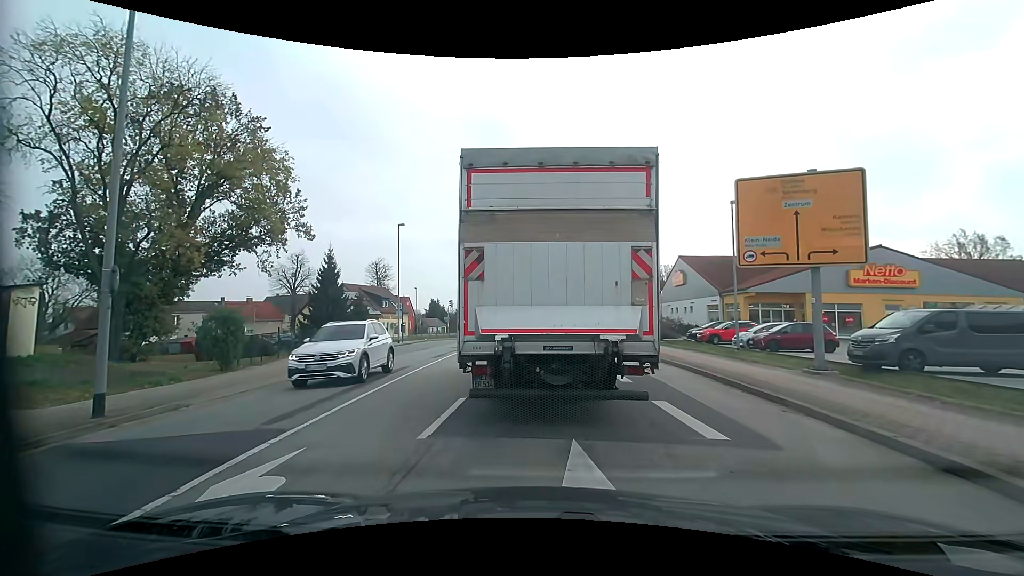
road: primary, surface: asphalt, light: Day
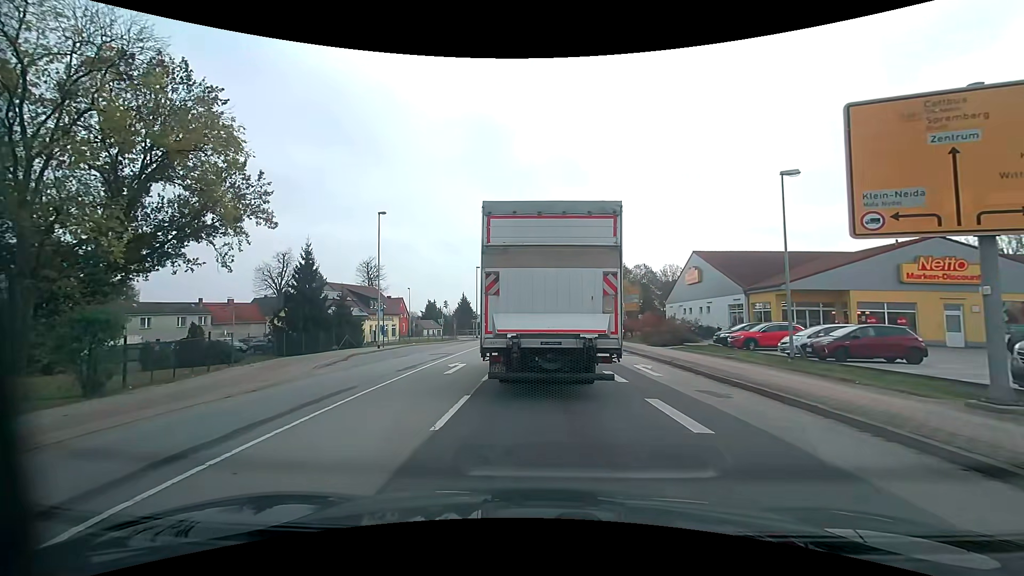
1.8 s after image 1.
(-0.1, +6.0) m; -1°
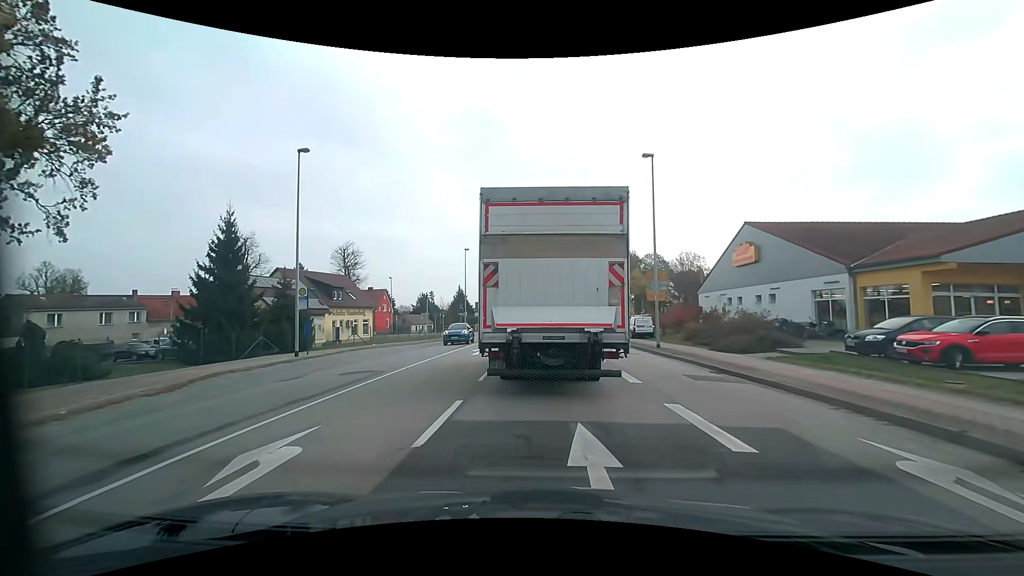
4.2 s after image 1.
(0.0, +13.5) m; 0°
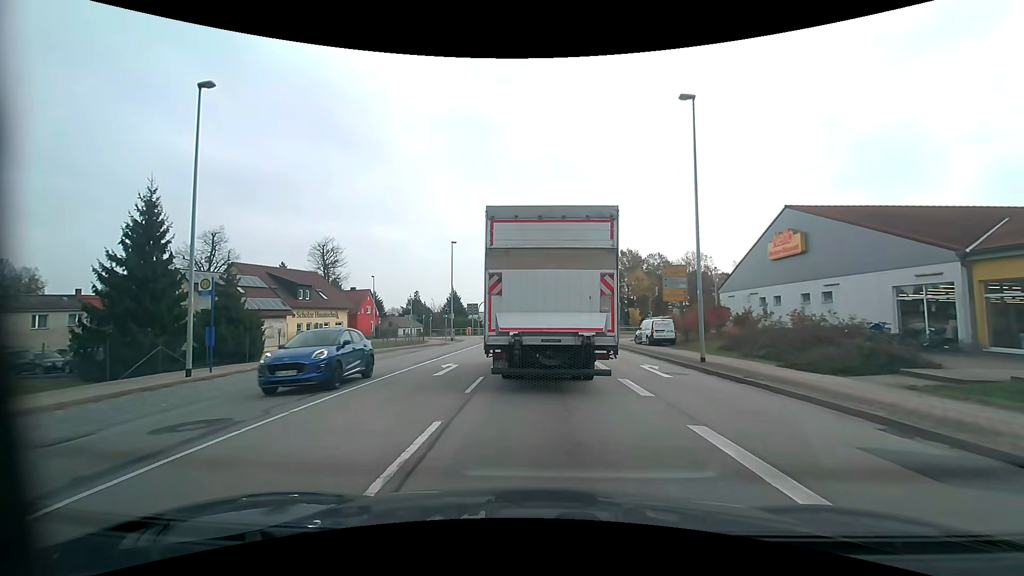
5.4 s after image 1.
(+0.1, +7.6) m; +1°
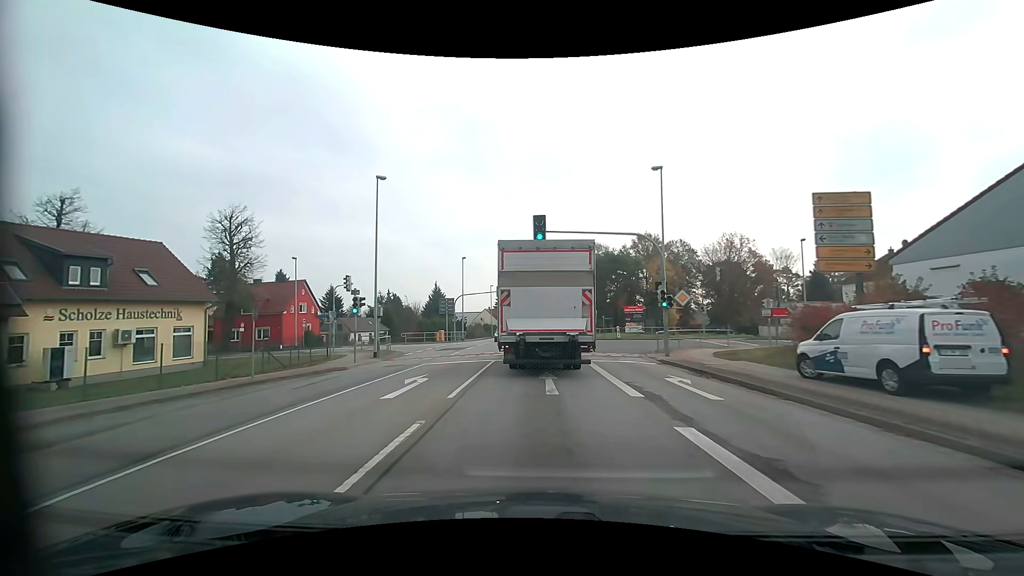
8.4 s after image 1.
(+0.1, +24.6) m; 0°
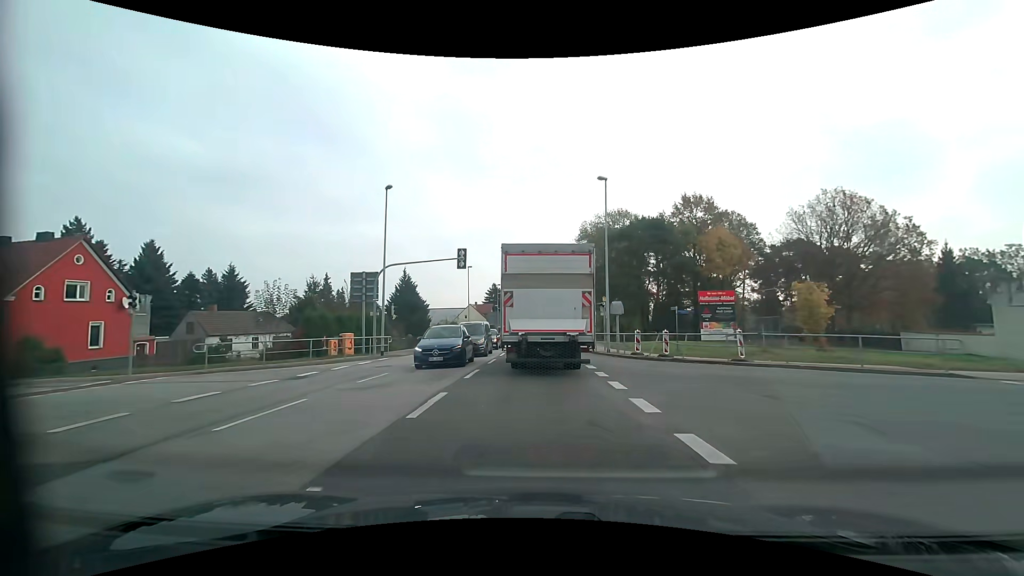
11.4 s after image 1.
(-0.1, +32.0) m; 0°
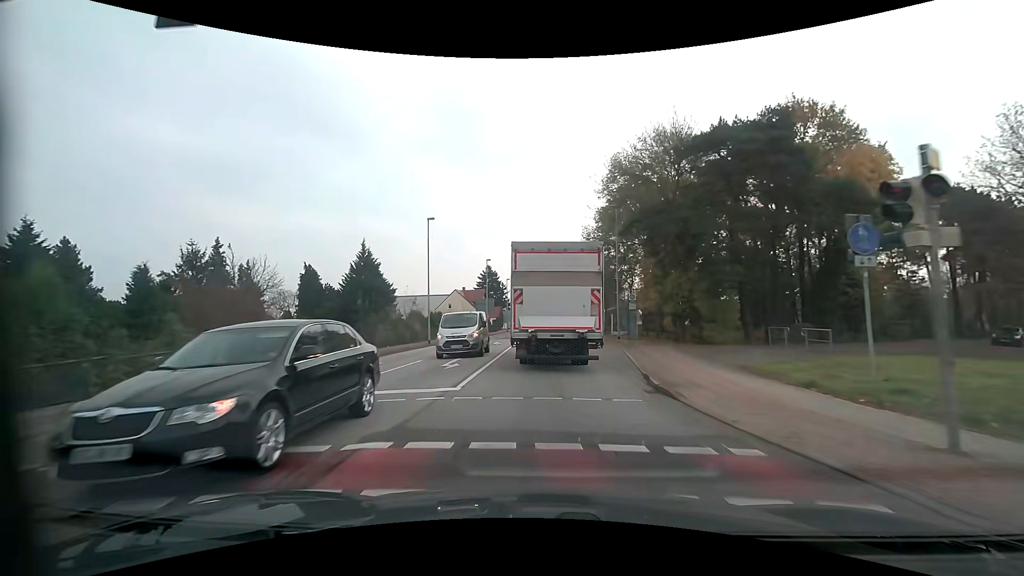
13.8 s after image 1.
(-0.2, +27.6) m; -1°
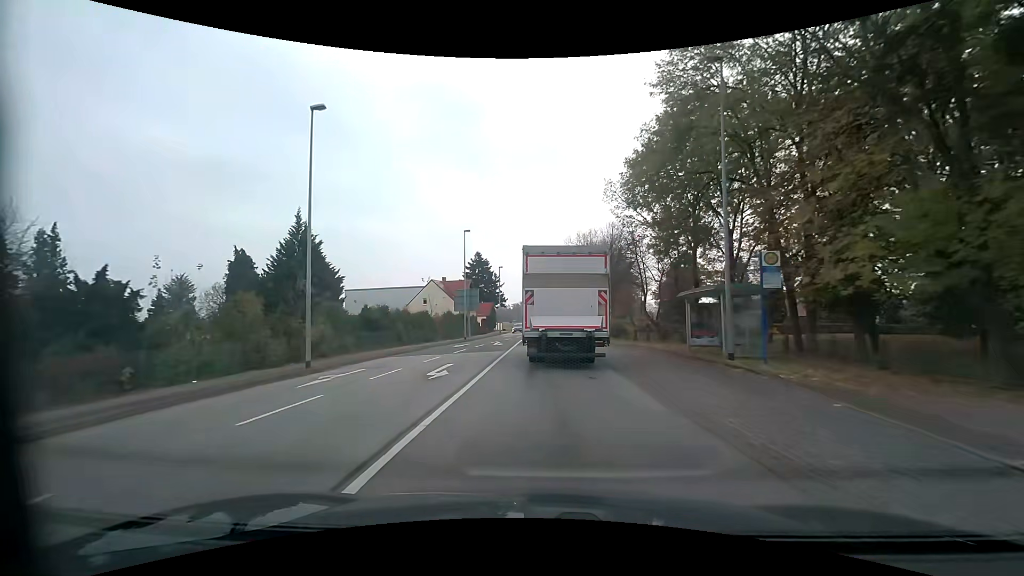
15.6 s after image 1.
(0.0, +21.9) m; 0°
(0, +10) (0, +20) (0, +30) (0, +40) (0, +50) (0, +60) (0, +70) (0, +80) (0, +90) (0, +100) m
